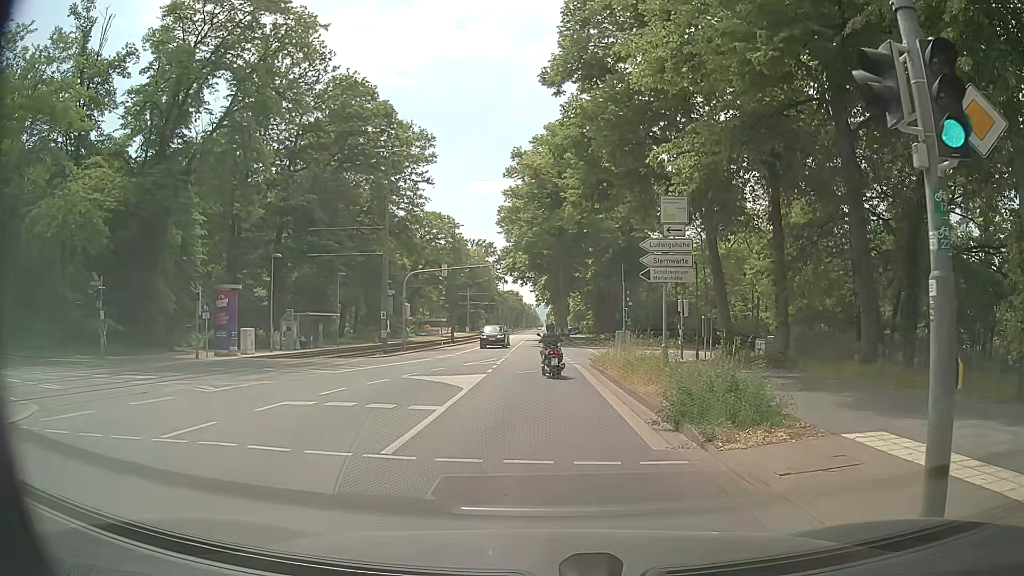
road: tertiary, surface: asphalt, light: Day
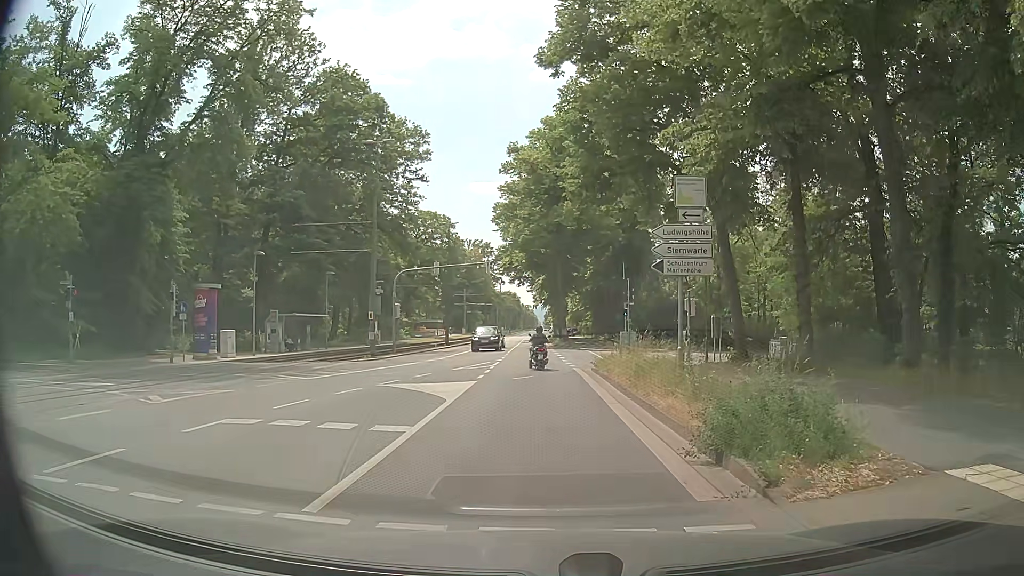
(0.0, +2.6) m; -1°
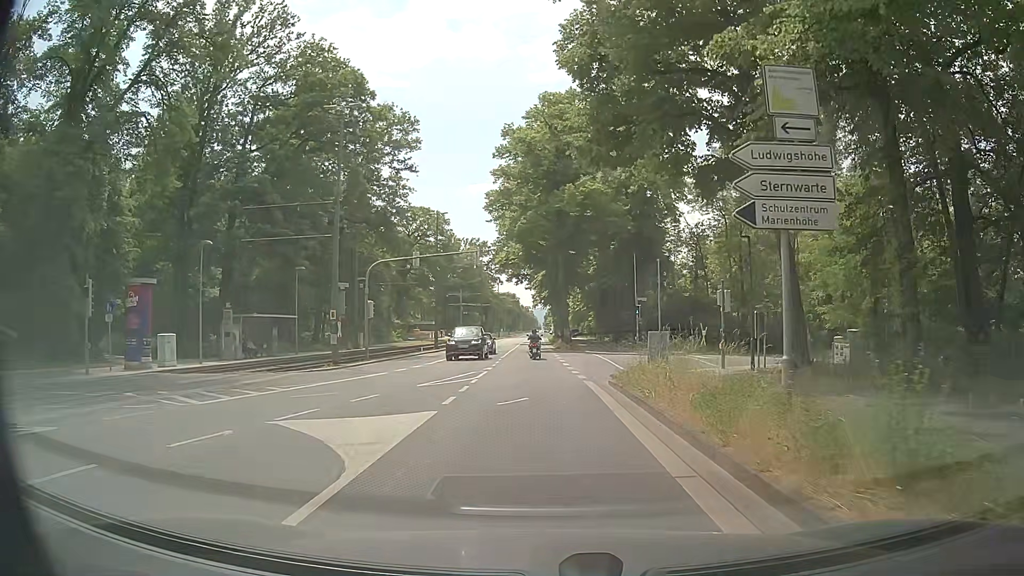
(+0.1, +7.2) m; +1°
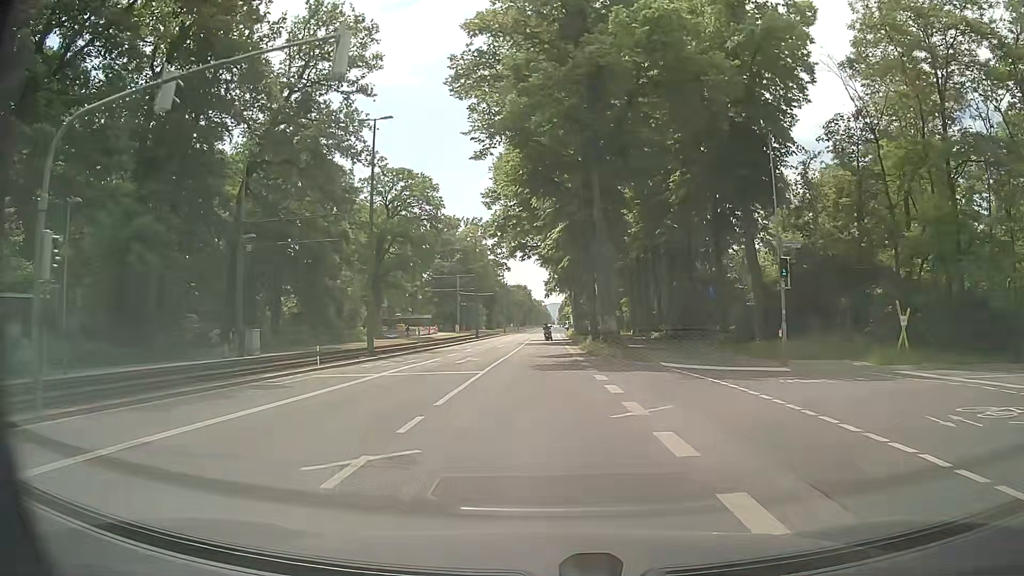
(-0.6, +27.5) m; -2°
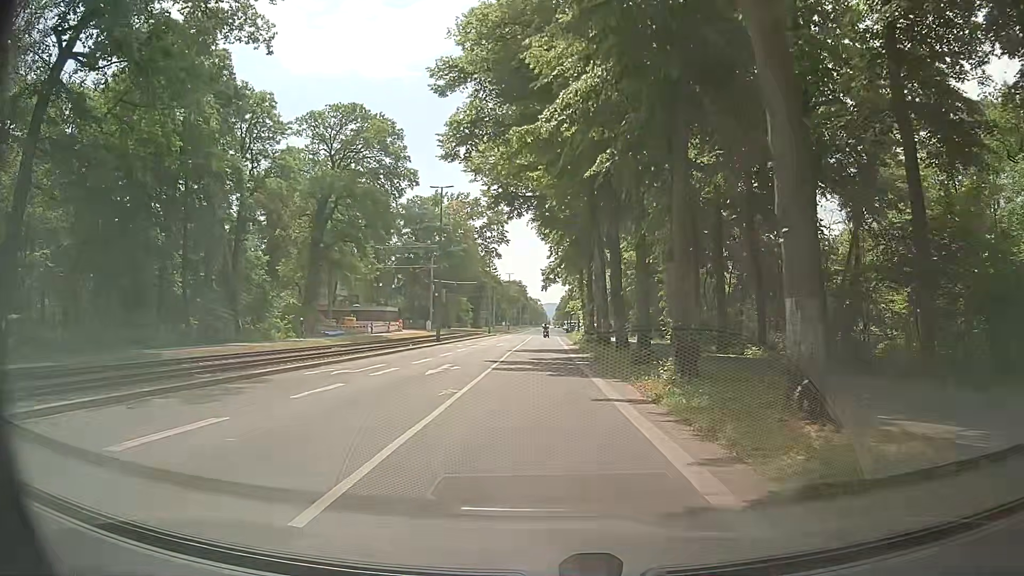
(0.0, +27.1) m; 0°
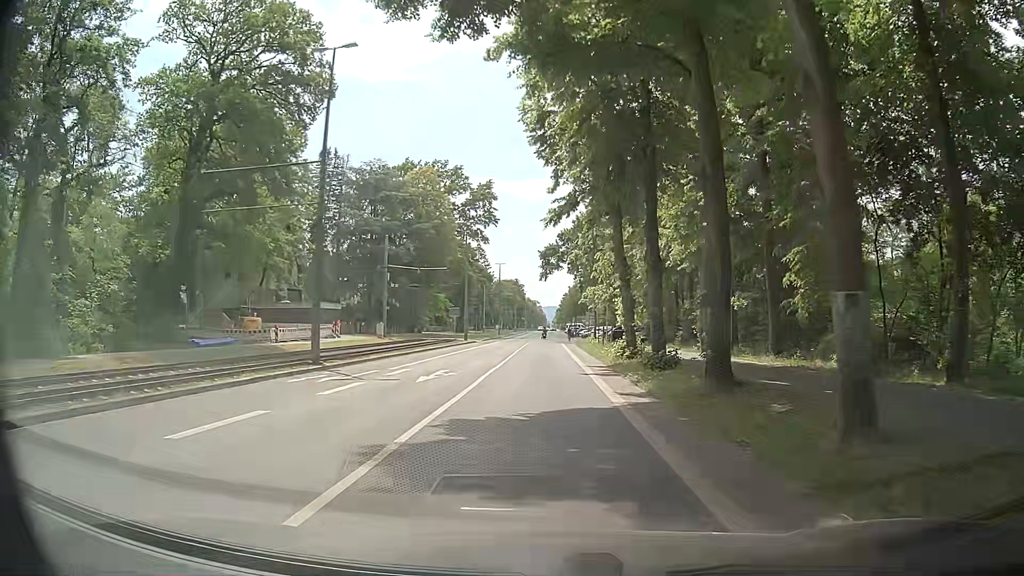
(+0.1, +28.8) m; 0°
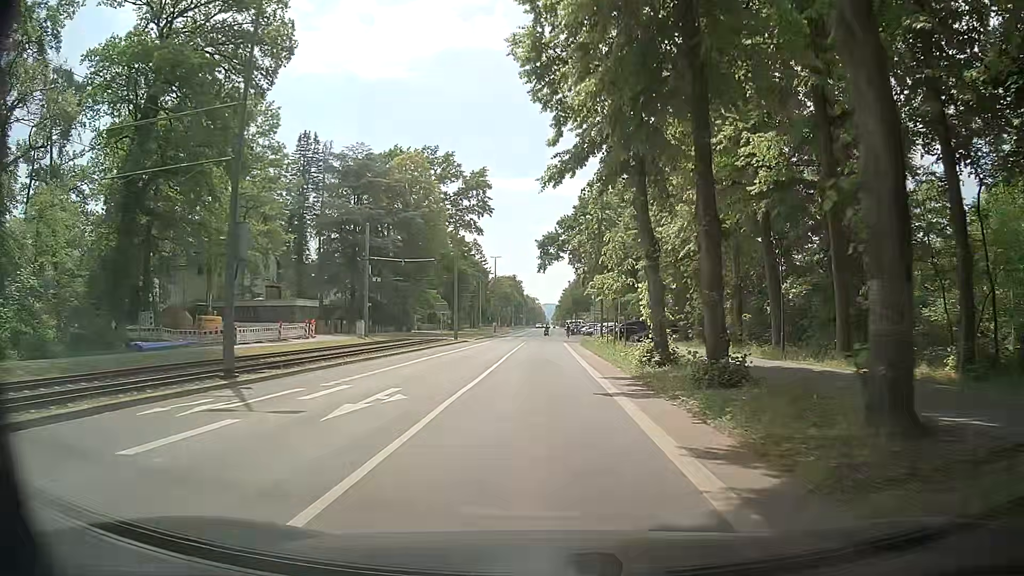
(+0.1, +7.1) m; +1°
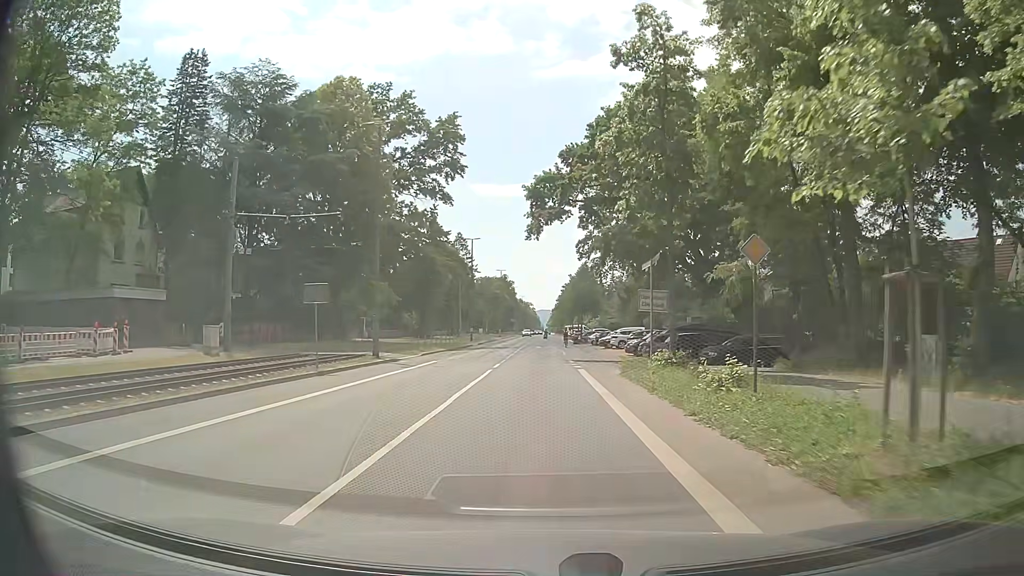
(0.0, +28.3) m; 0°
(0, +10) (0, +20) (0, +30) (0, +40) (0, +50) (0, +60) (0, +70) (0, +80) (0, +90) (+1, +100) m
